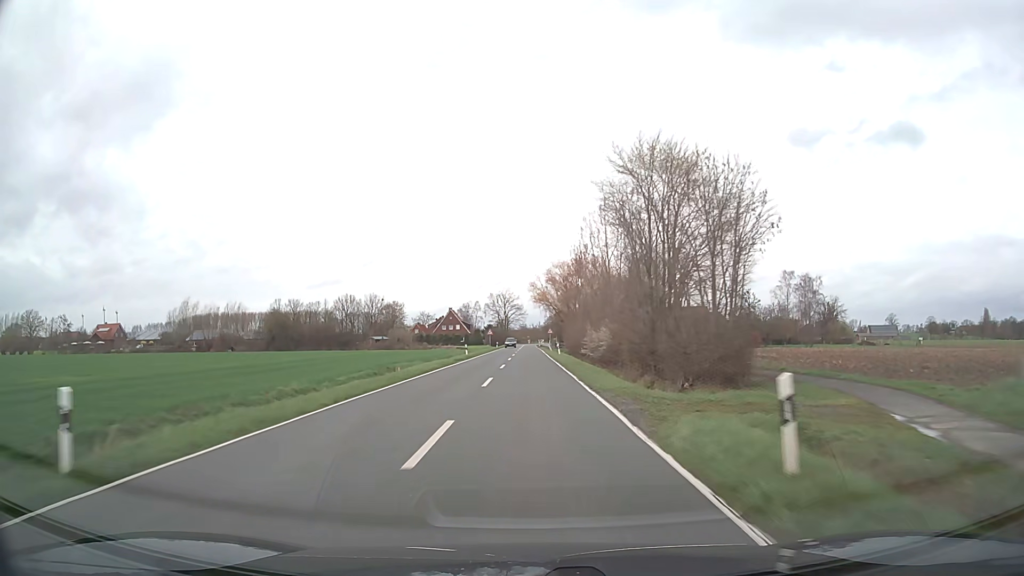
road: secondary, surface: asphalt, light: Day
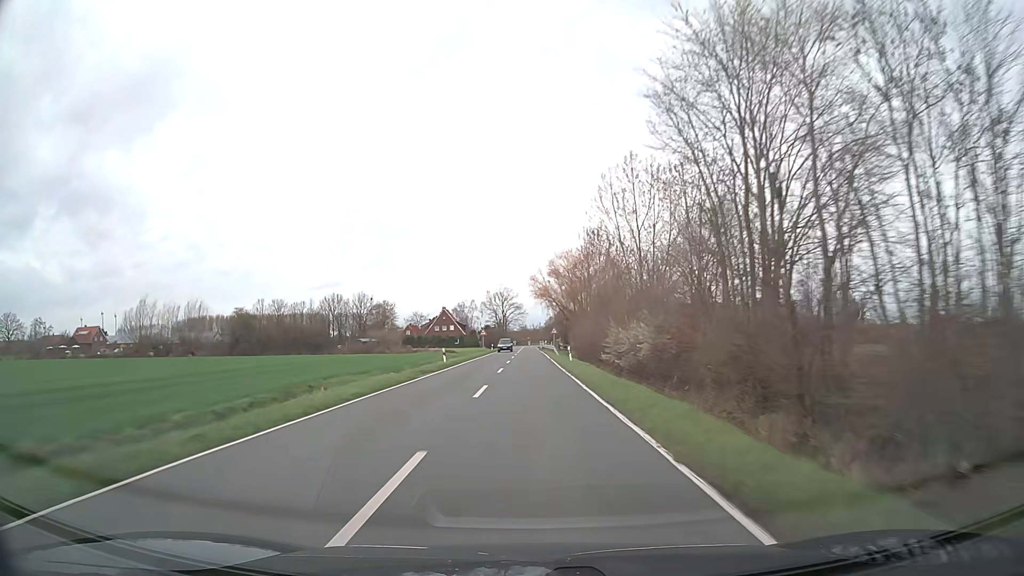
(0.0, +15.0) m; 0°
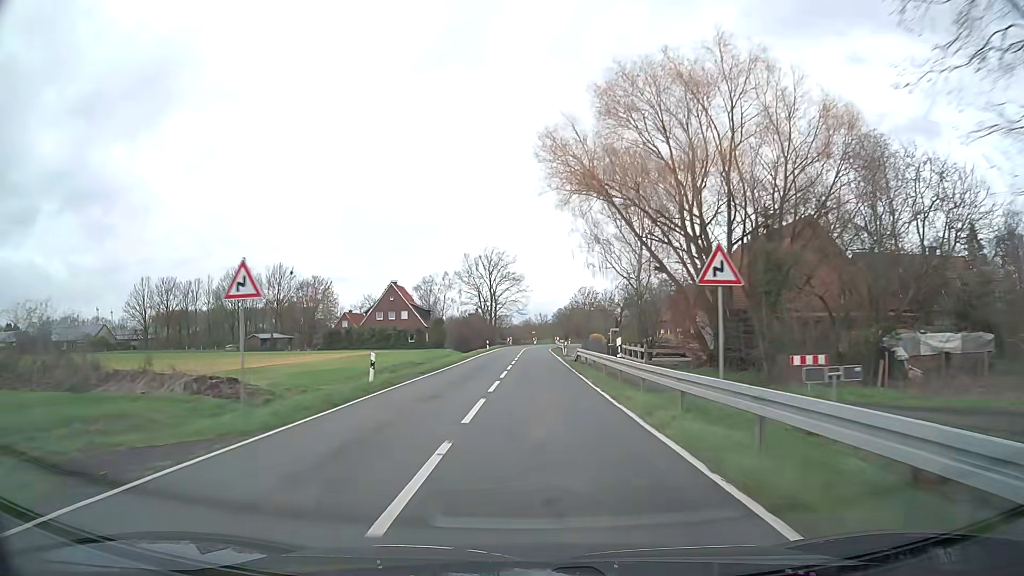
(-0.2, +71.3) m; 0°
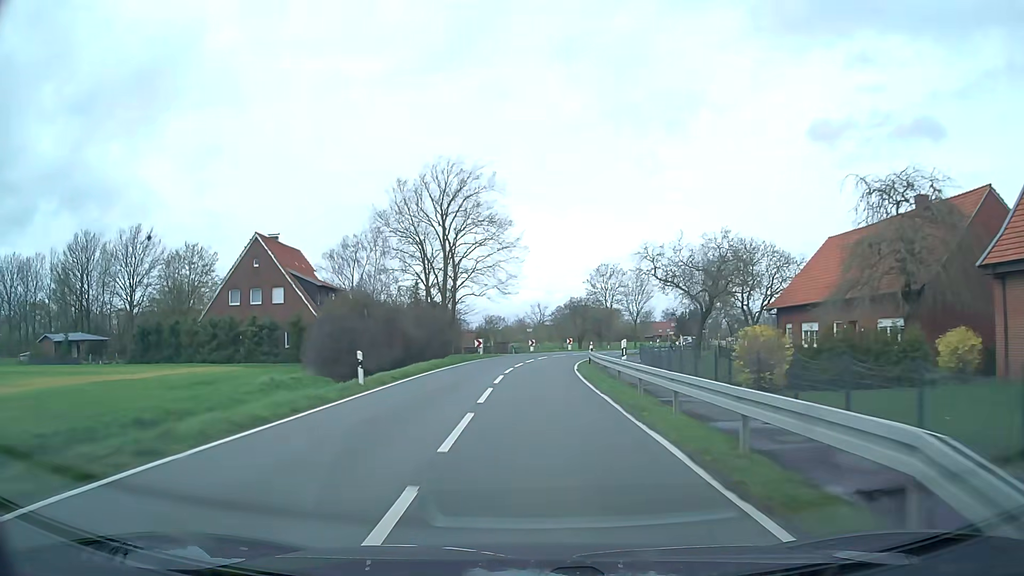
(+0.3, +51.3) m; +1°
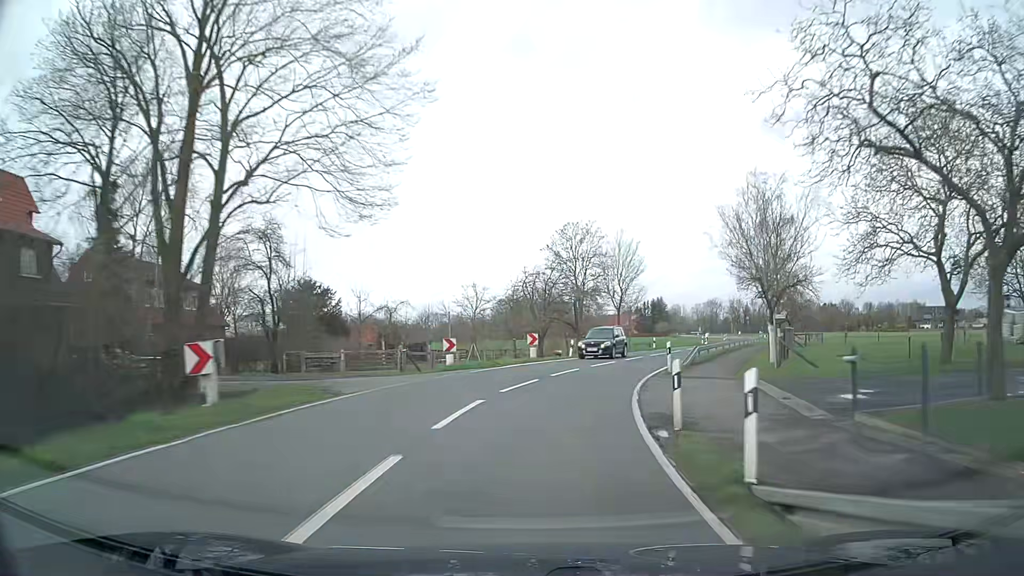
(+0.8, +35.0) m; +4°
